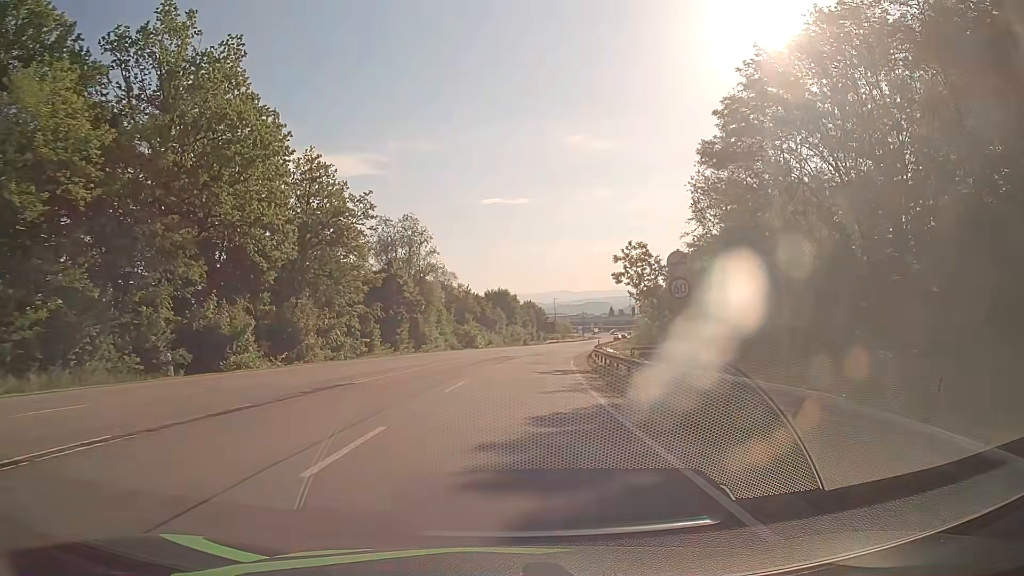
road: secondary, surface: asphalt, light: Day
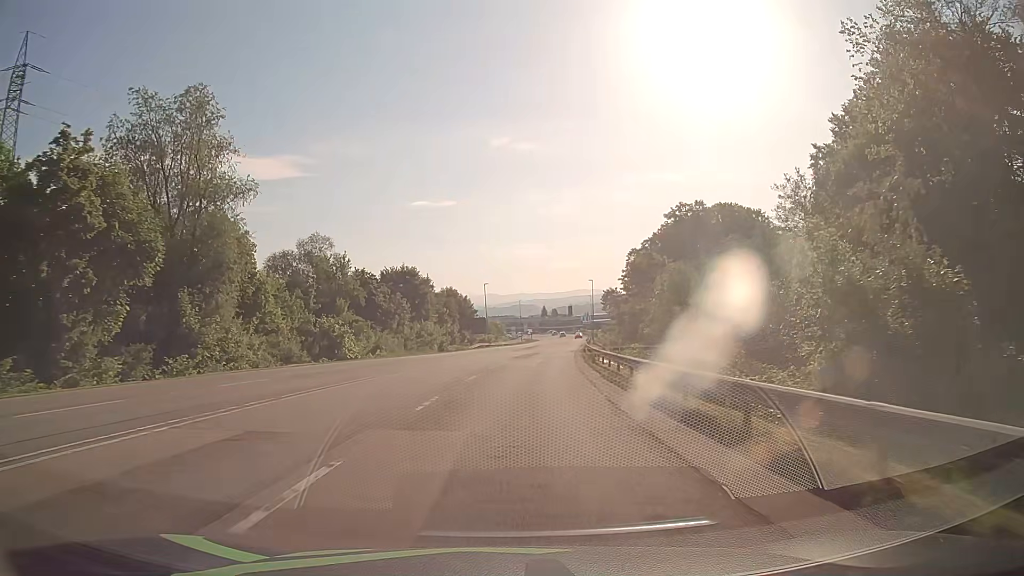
(+2.4, +45.5) m; +6°
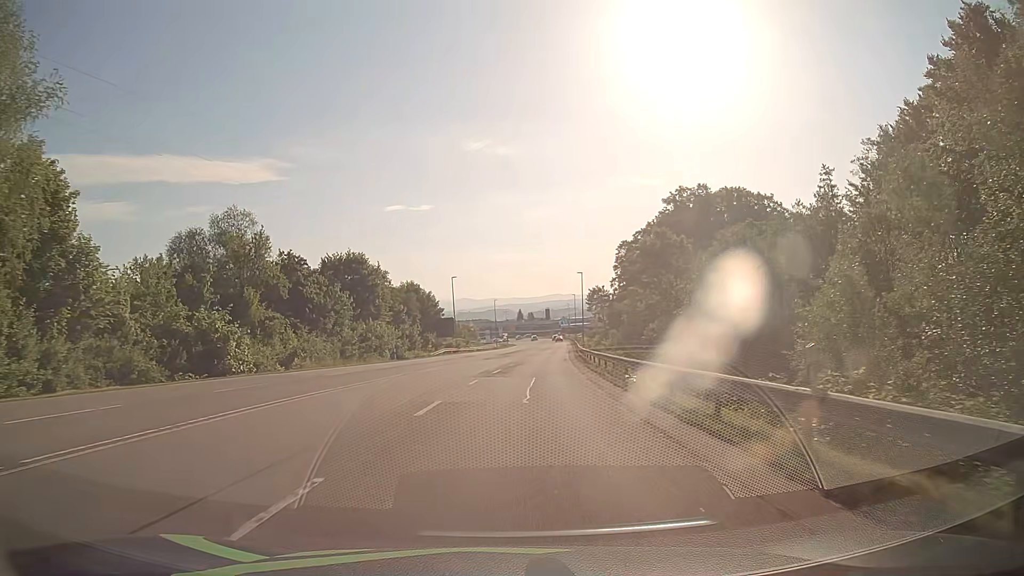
(+0.4, +18.2) m; +2°
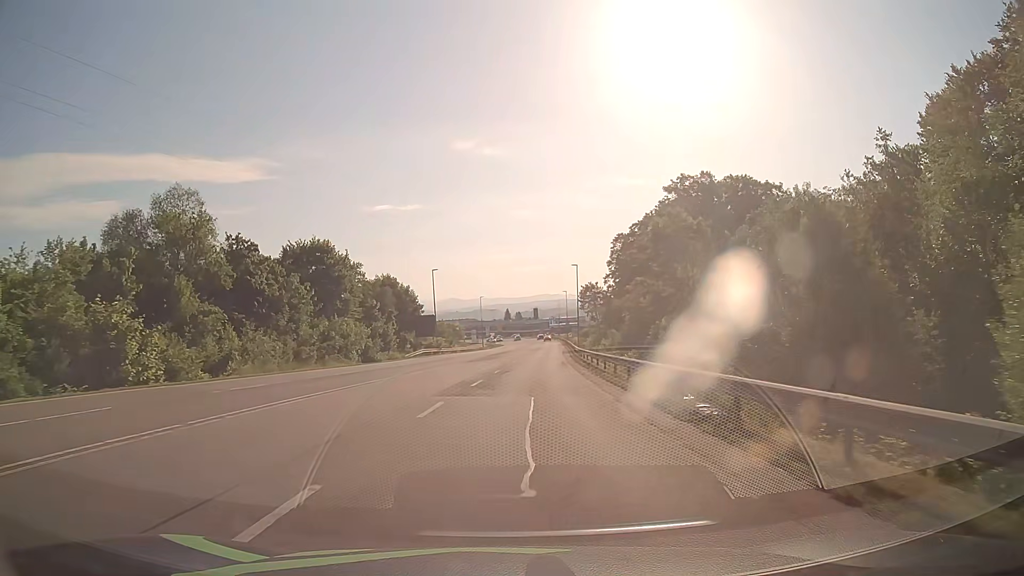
(+0.1, +9.1) m; +2°
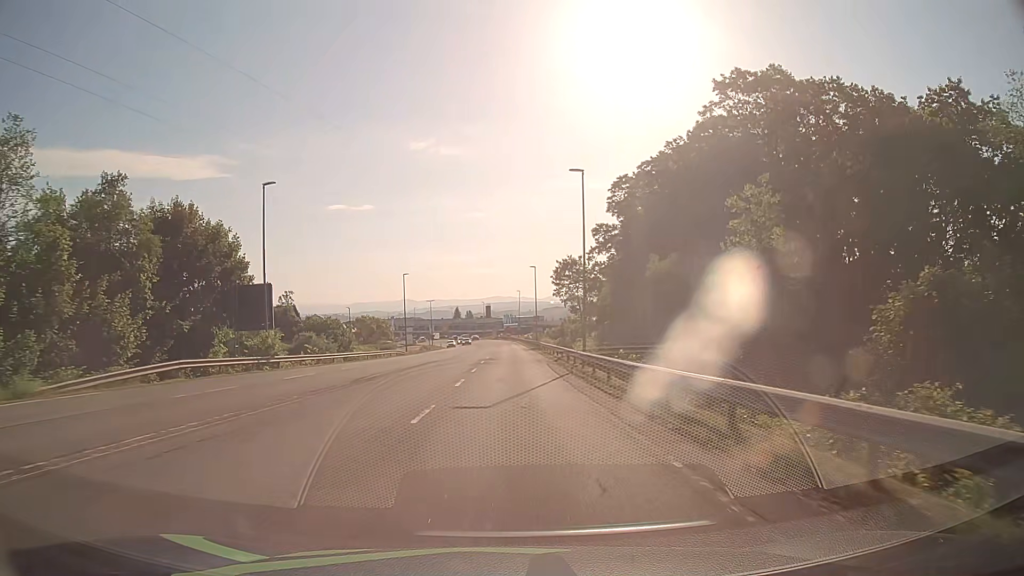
(+1.9, +45.6) m; +4°
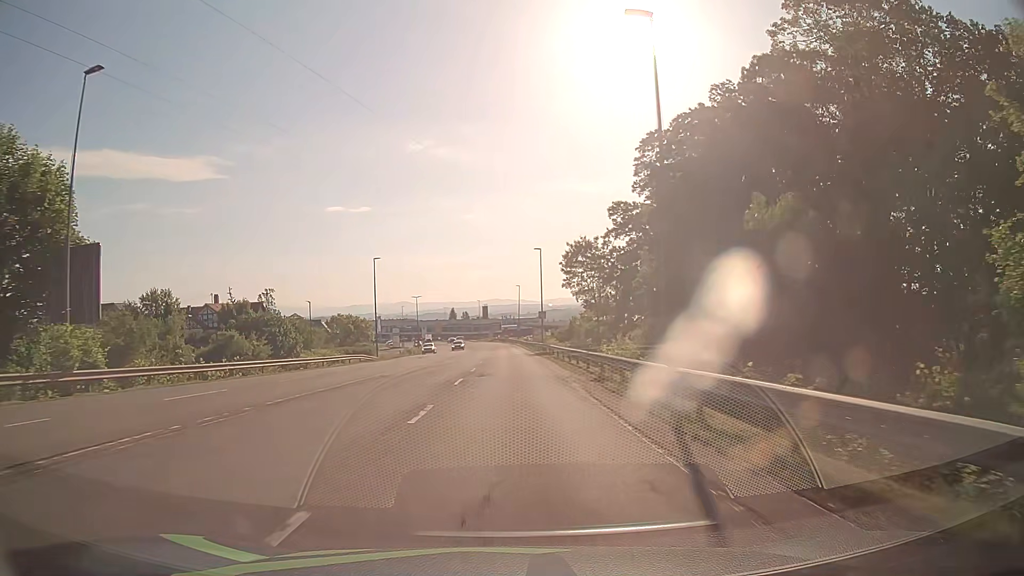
(+0.1, +18.2) m; 0°
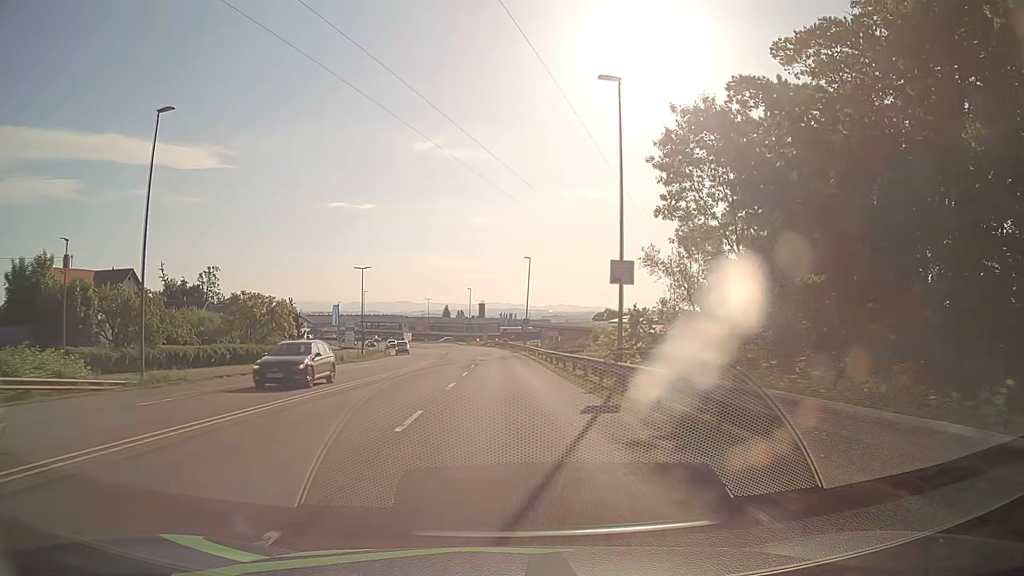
(0.0, +45.5) m; 0°
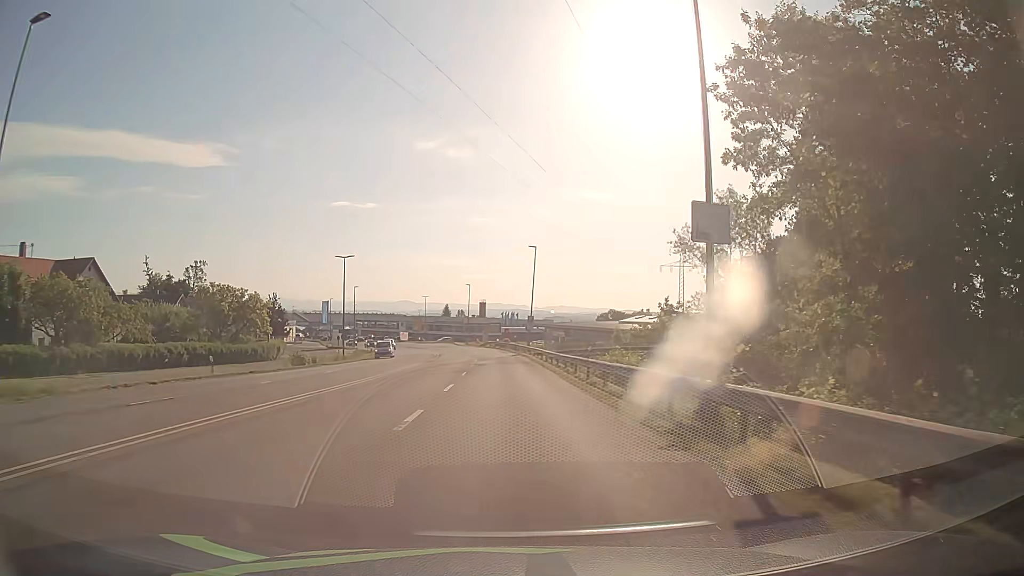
(0.0, +9.1) m; 0°
(0, +10) (0, +20) (0, +30) (0, +40) (0, +50) (-1, +60) (-2, +70) (-3, +80) (-4, +90) (-6, +100) m
